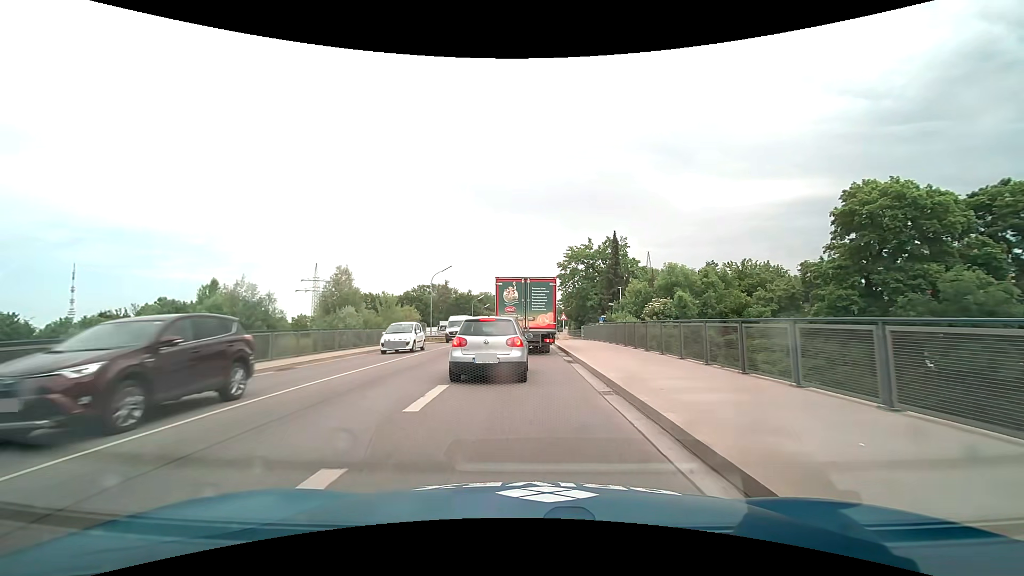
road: secondary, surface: asphalt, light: Day
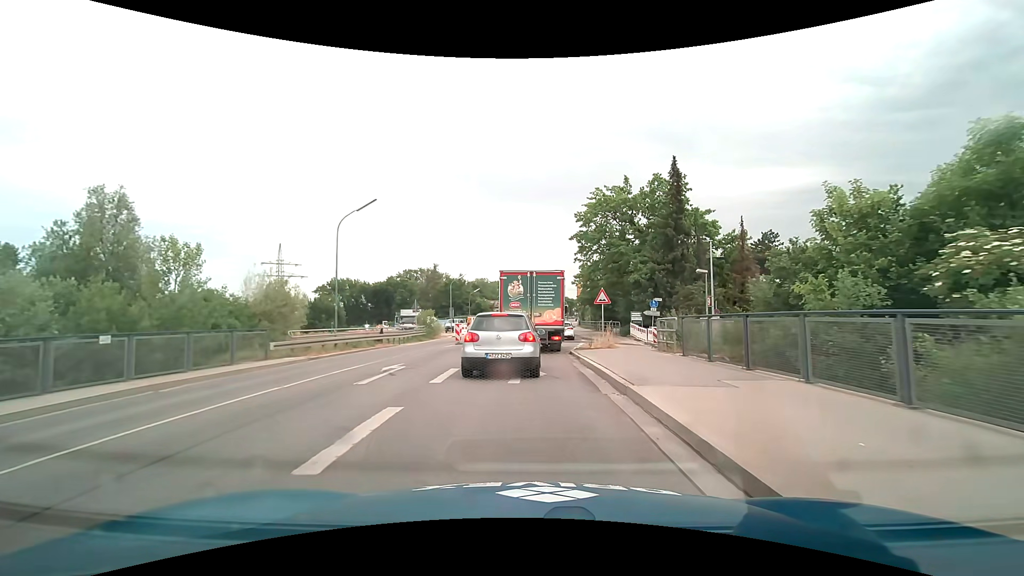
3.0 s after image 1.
(+0.2, +27.1) m; 0°
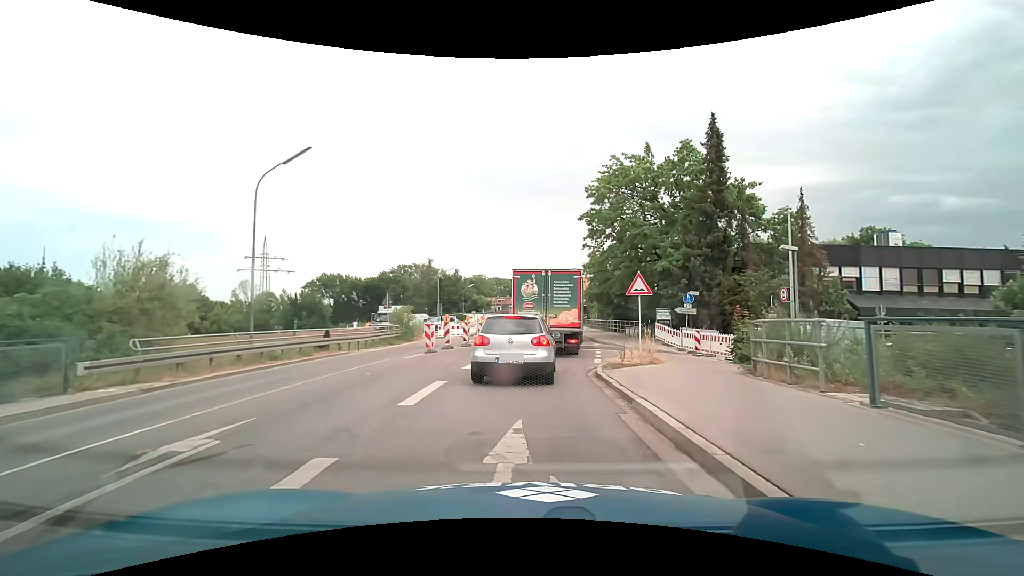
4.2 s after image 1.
(0.0, +8.2) m; +1°
